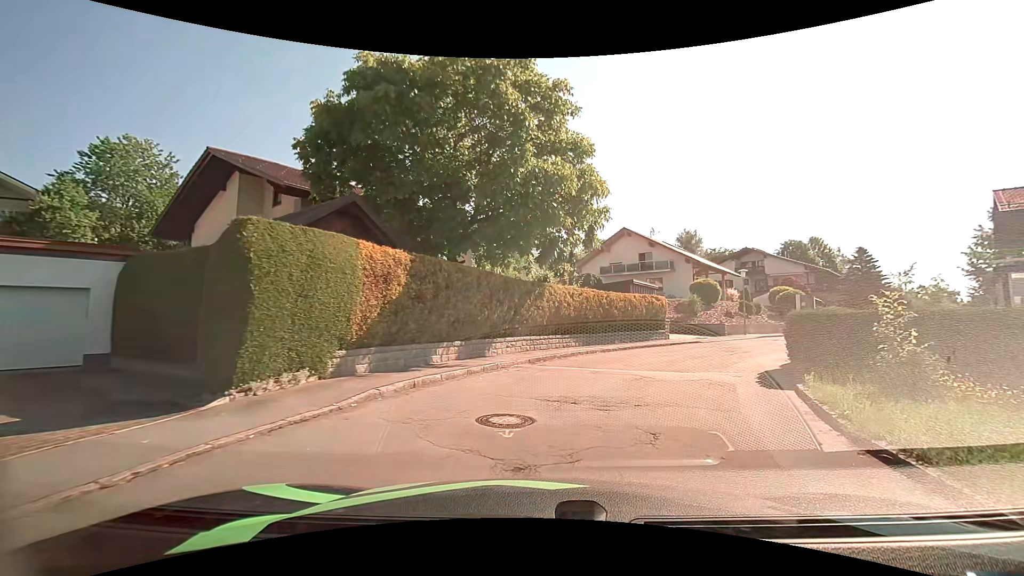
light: Day
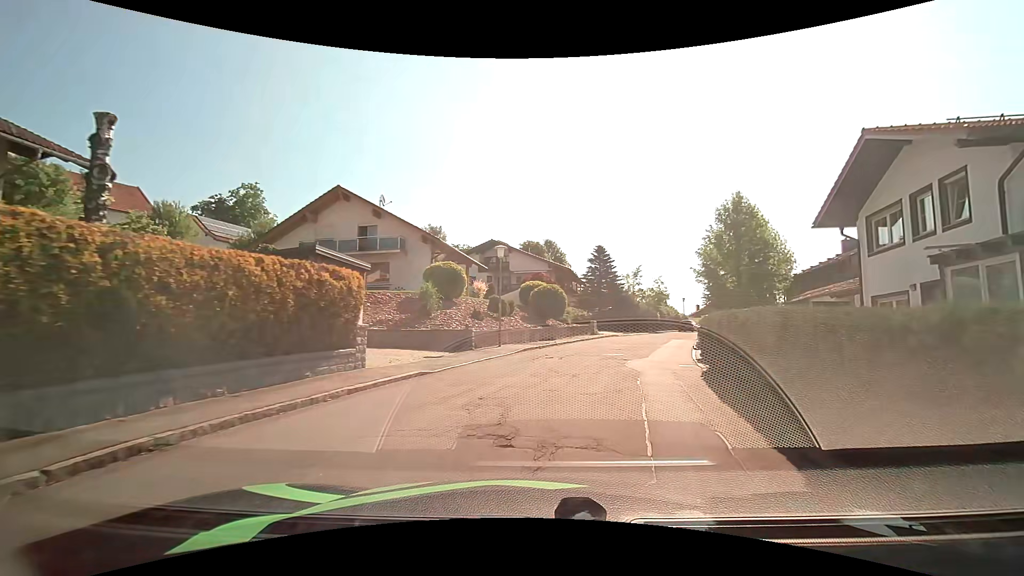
(+4.0, +15.2) m; +28°
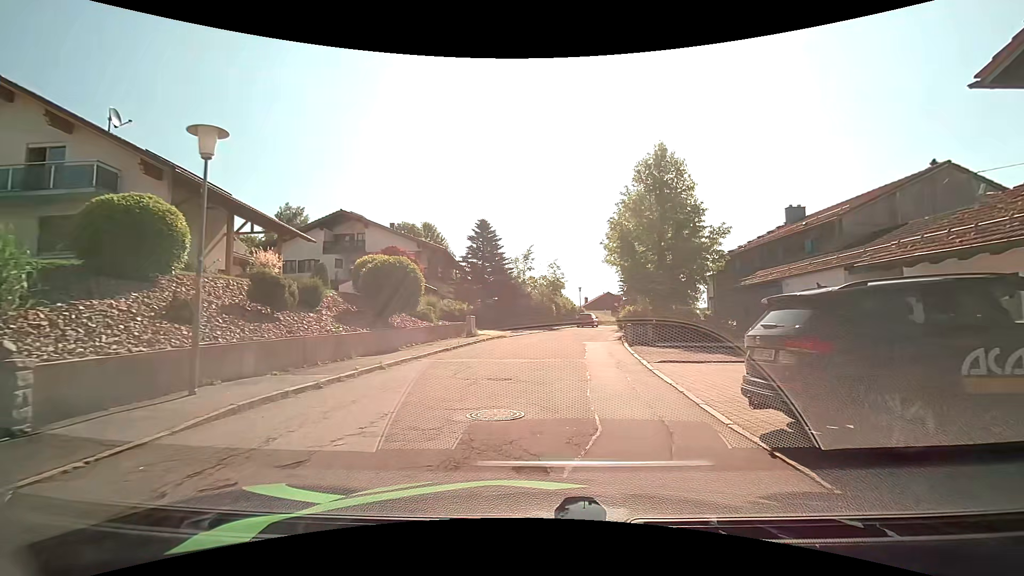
(+1.8, +13.1) m; +12°
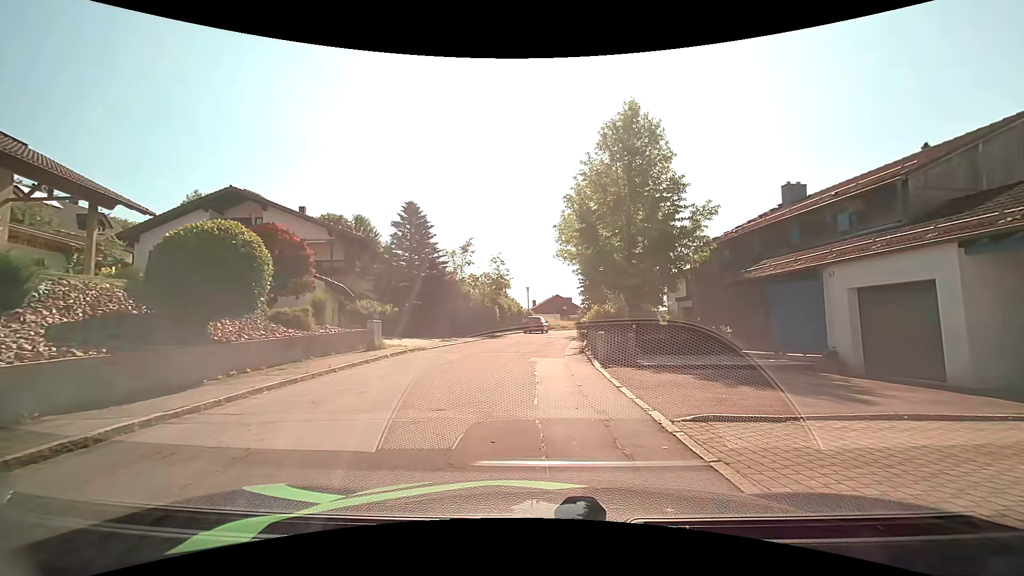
(+0.6, +7.5) m; +7°
